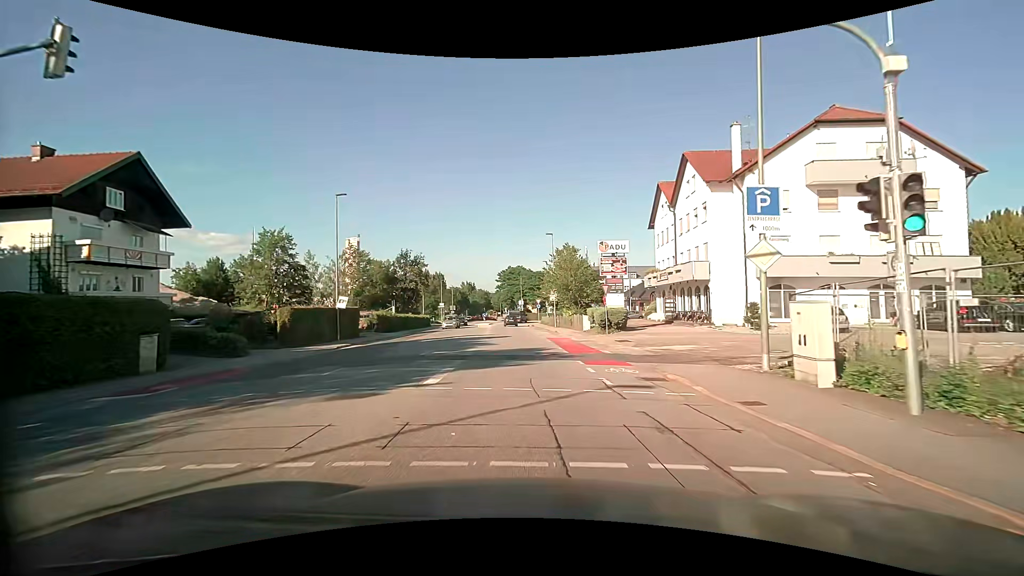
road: tertiary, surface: asphalt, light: Day
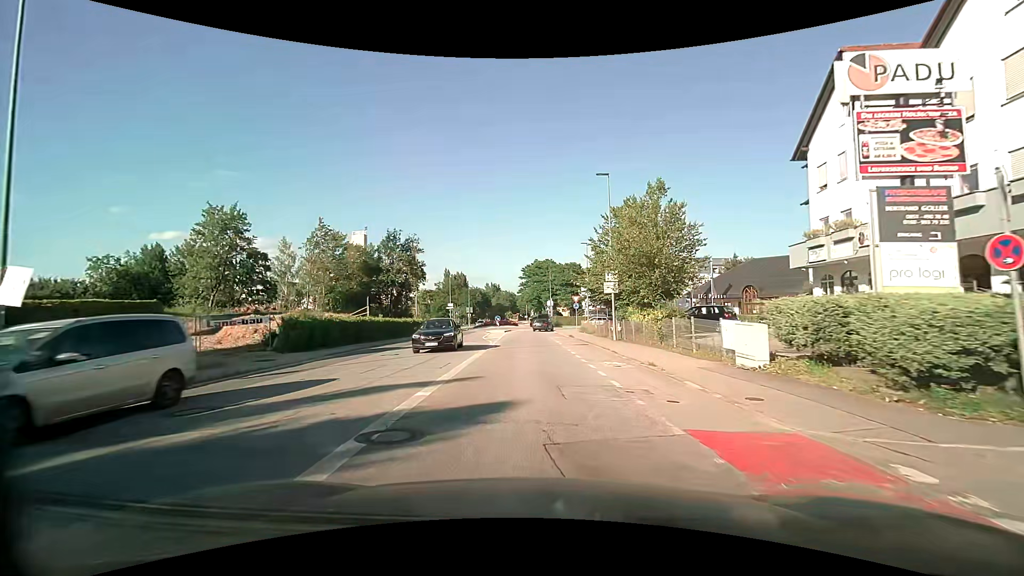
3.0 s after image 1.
(-0.9, +24.0) m; -3°
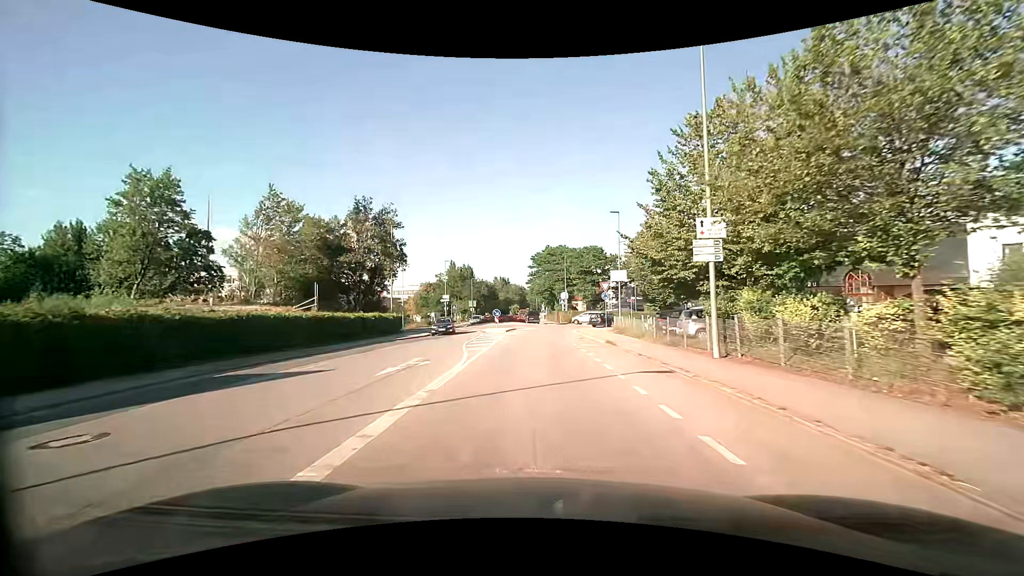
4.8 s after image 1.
(-0.2, +15.3) m; -2°
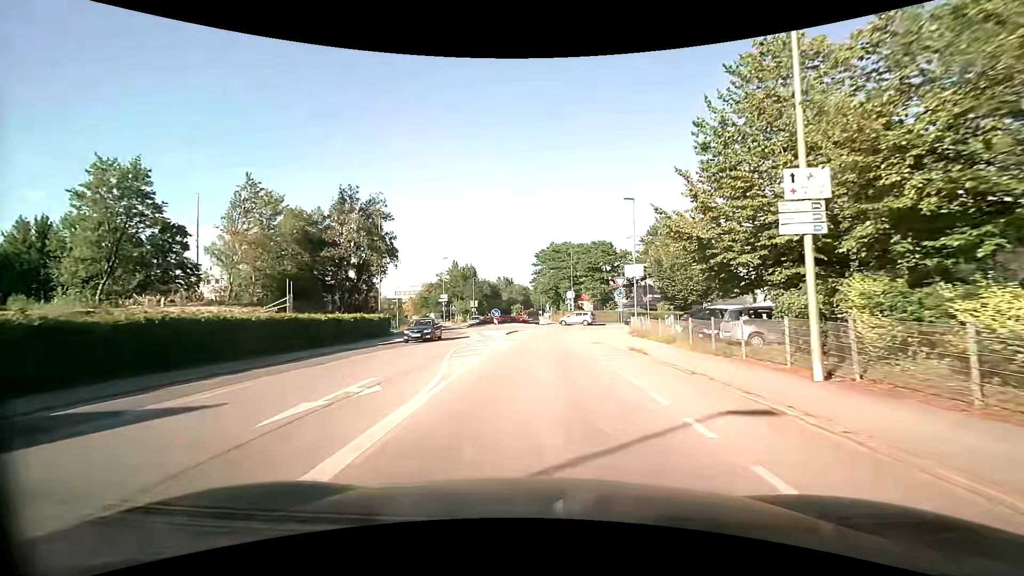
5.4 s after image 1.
(0.0, +5.0) m; -1°
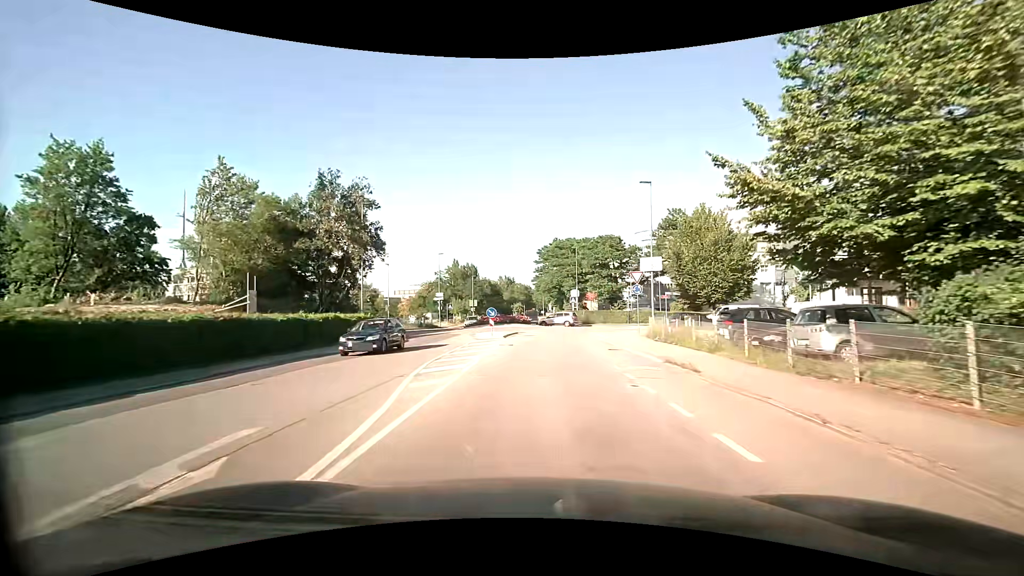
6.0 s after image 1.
(0.0, +4.9) m; 0°
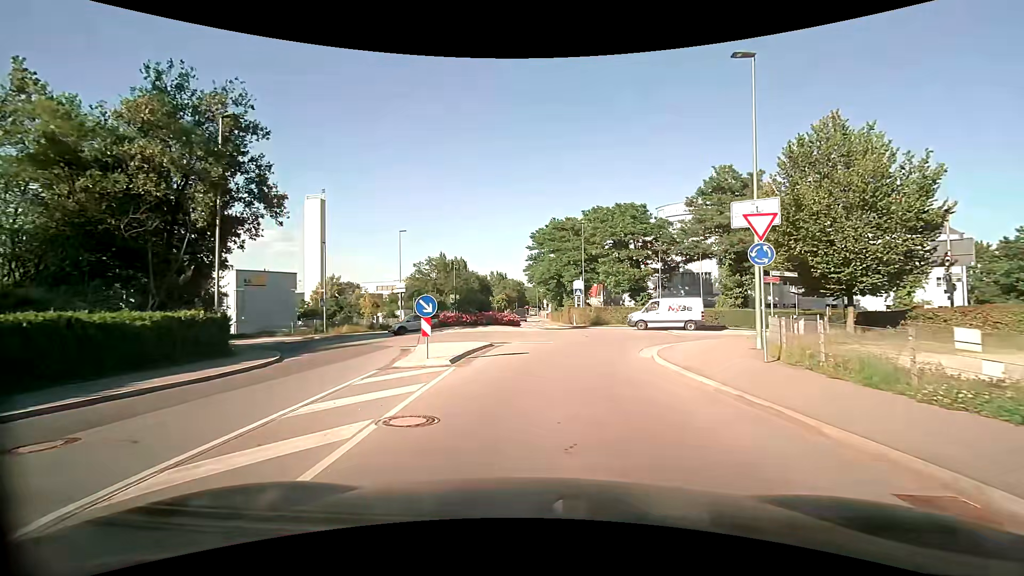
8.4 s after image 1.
(0.0, +16.3) m; -1°
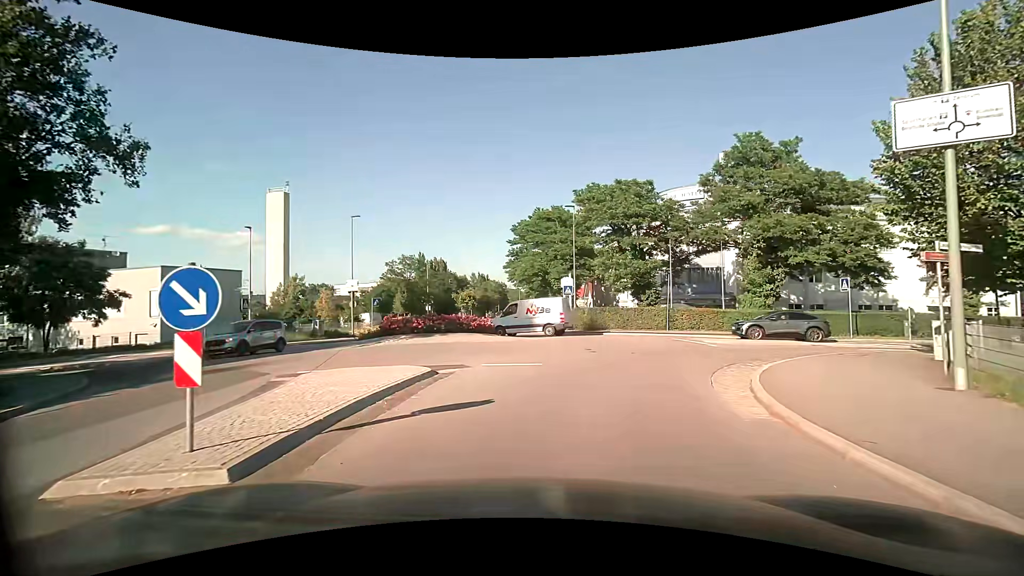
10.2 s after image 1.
(+0.2, +8.6) m; +3°
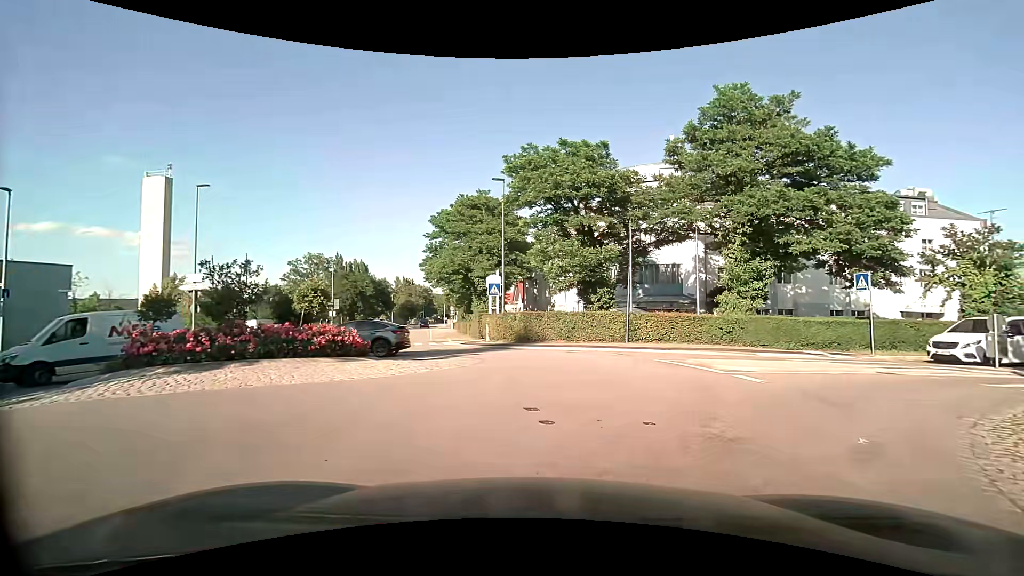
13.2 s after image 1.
(+0.4, +9.7) m; +7°
(+3, +9) (+11, +15) (+21, +18) (+31, +20) (+40, +22) (+50, +25) (+59, +30) (+68, +34) (+76, +40) (+84, +46) m
